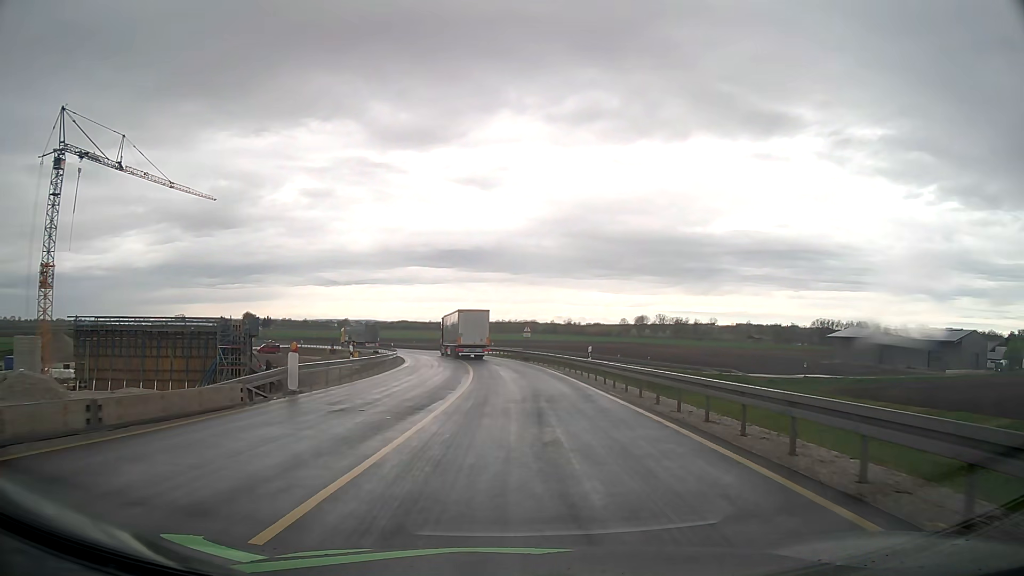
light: Day
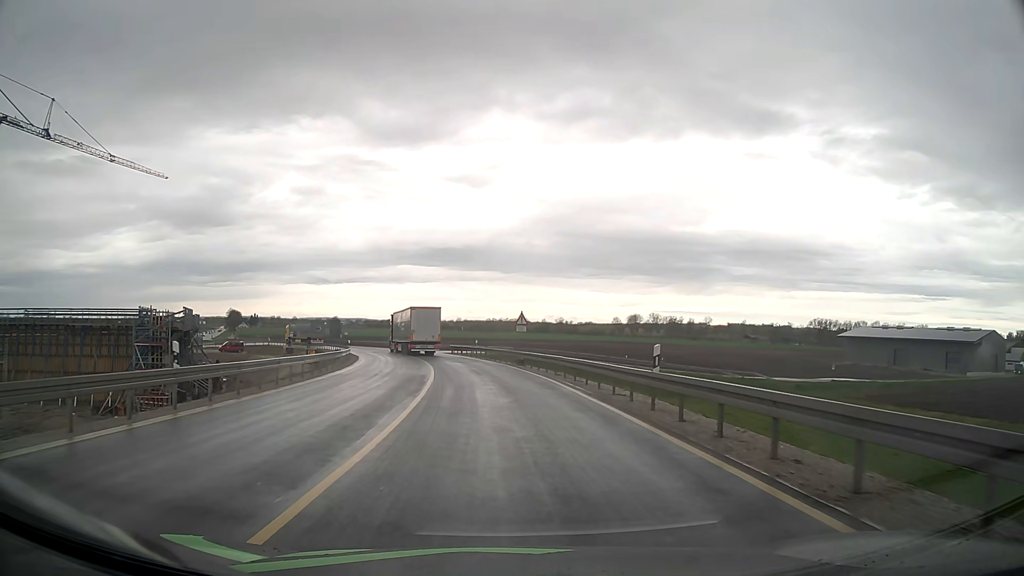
(+0.2, +14.8) m; +1°
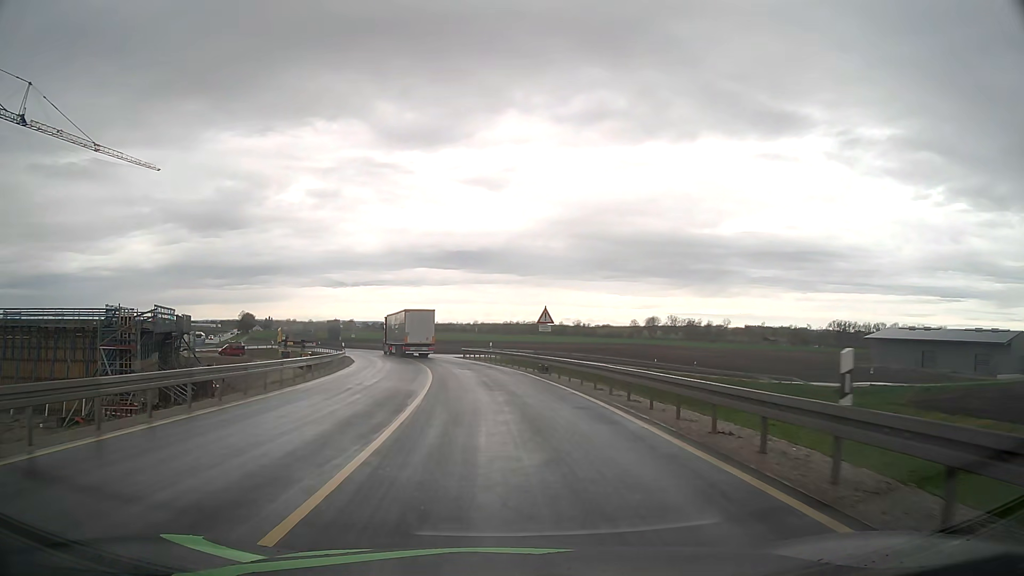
(-0.1, +7.5) m; -1°
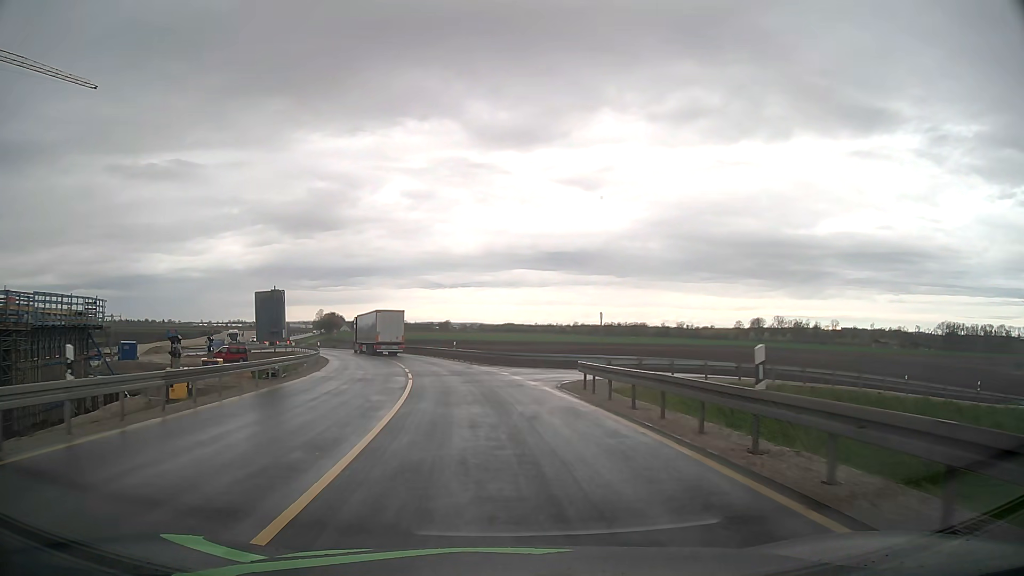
(-2.8, +37.6) m; -8°
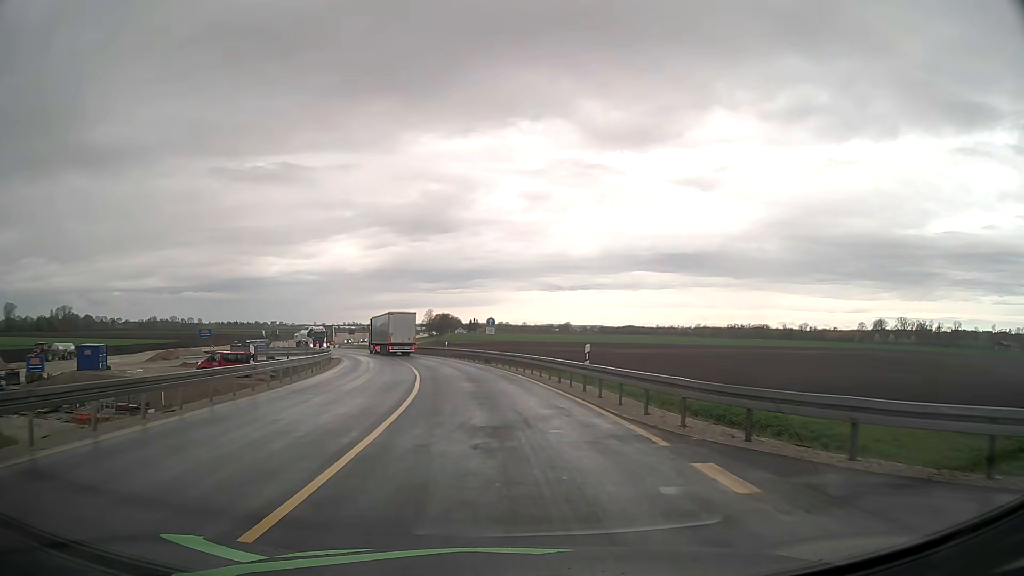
(-2.3, +30.3) m; -10°
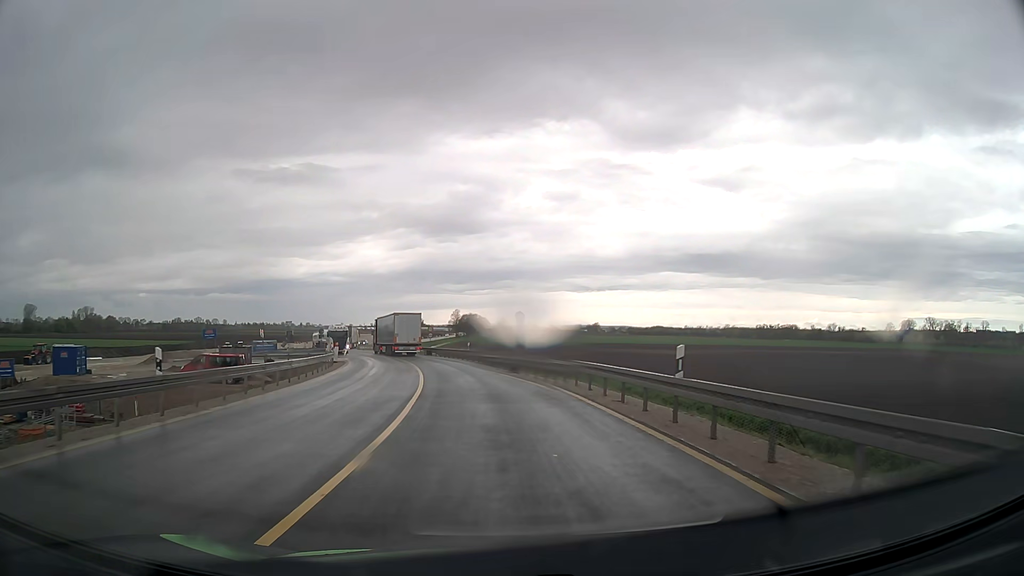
(-0.2, +7.6) m; -2°
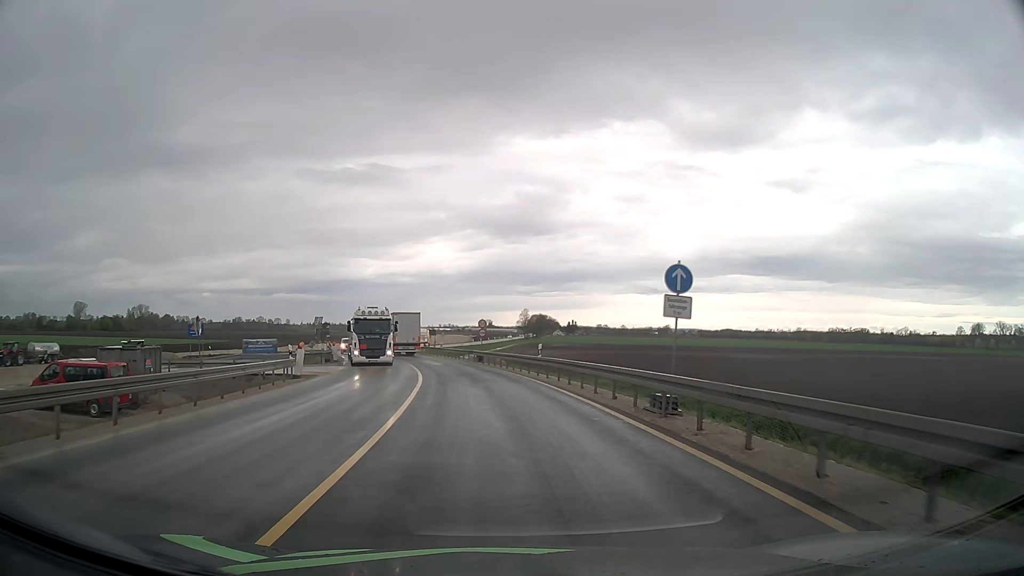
(-1.1, +22.8) m; -6°
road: unclassified
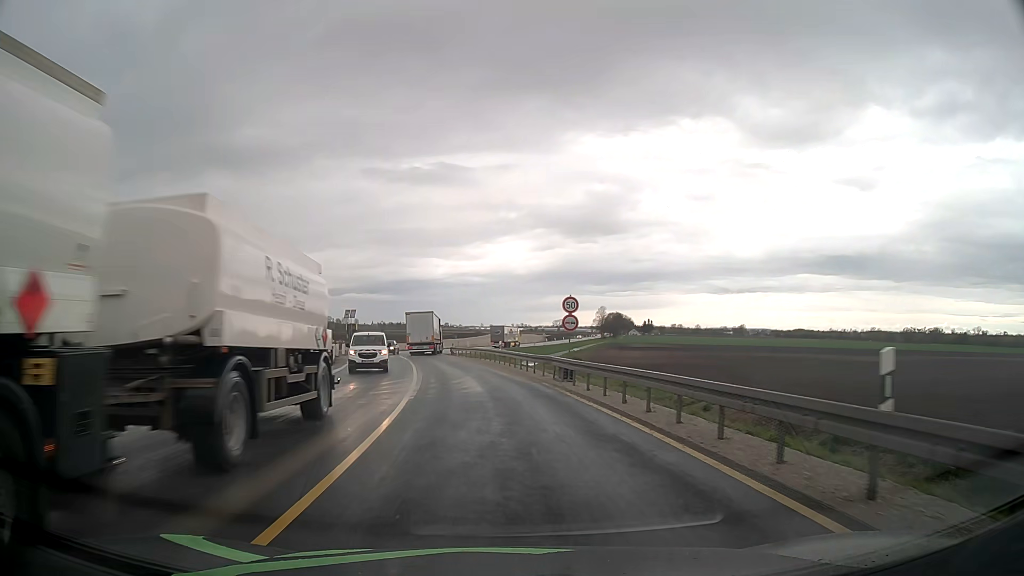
(-1.2, +22.9) m; -6°
(0, +10) (-1, +20) (-2, +30) (-3, +40) (-5, +50) (-7, +60) (-8, +69) (-8, +79) (-8, +89) (-7, +99) m
